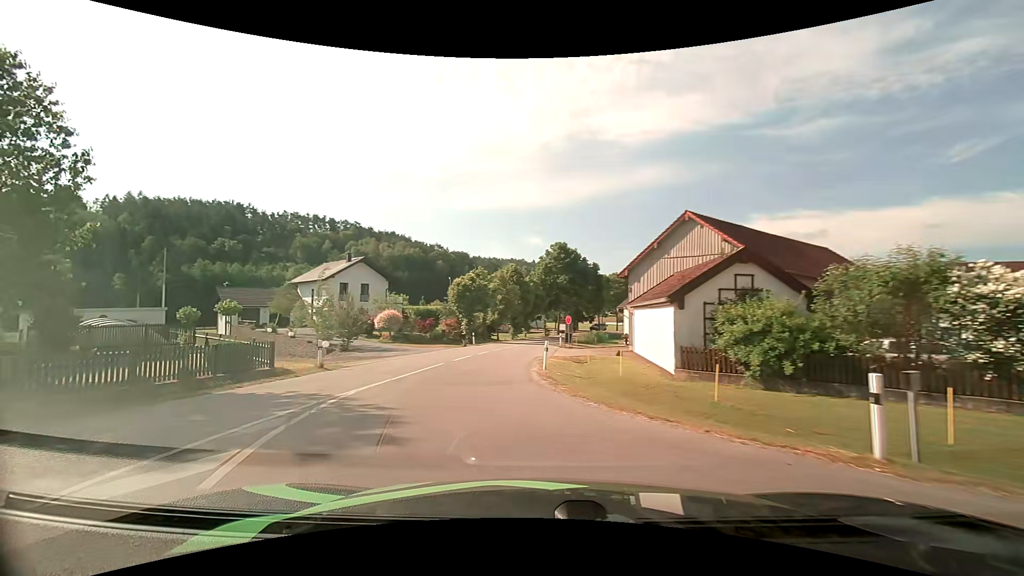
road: tertiary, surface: asphalt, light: Day
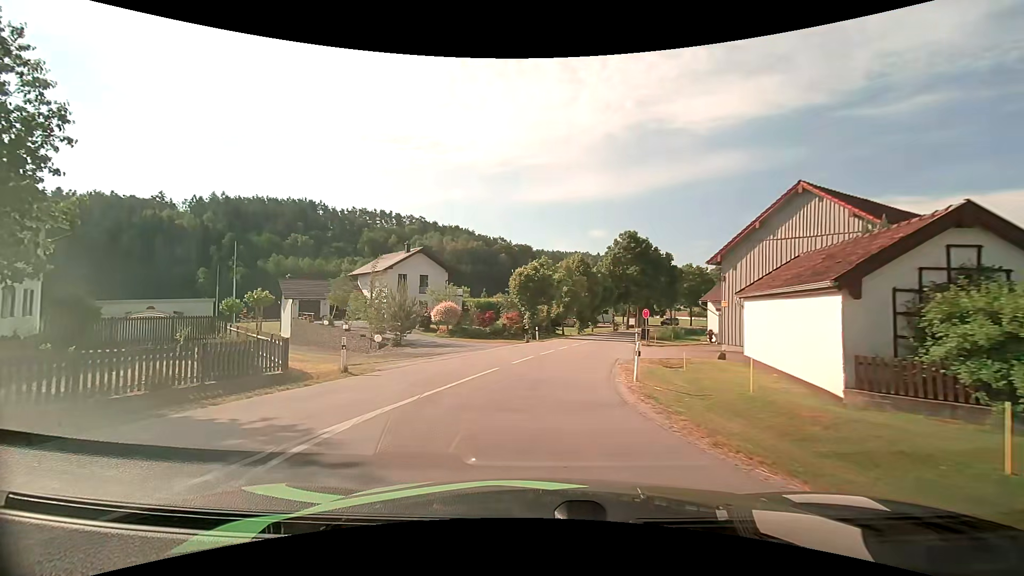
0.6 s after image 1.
(-0.3, +4.0) m; -7°
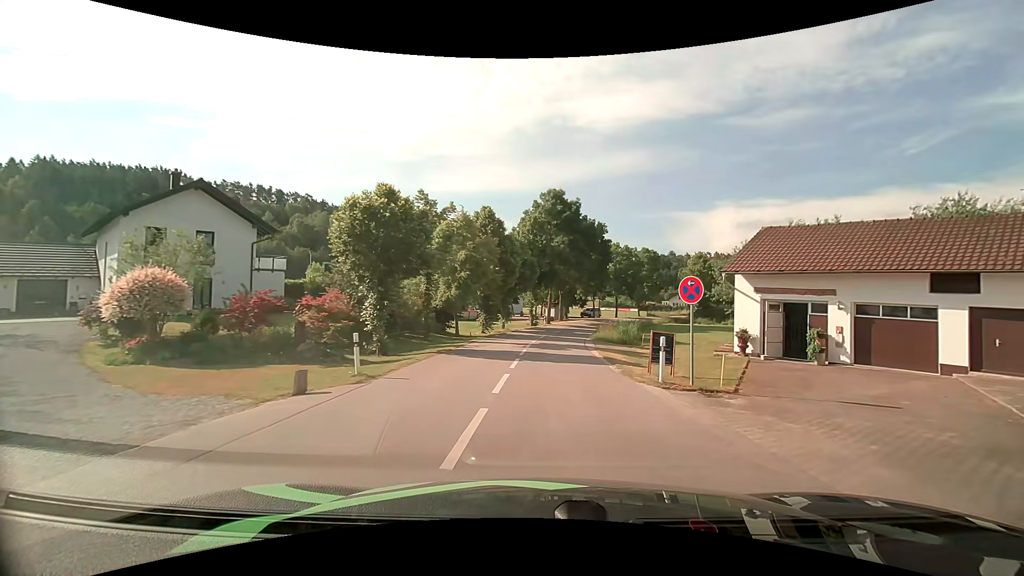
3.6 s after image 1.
(+1.4, +24.0) m; +10°
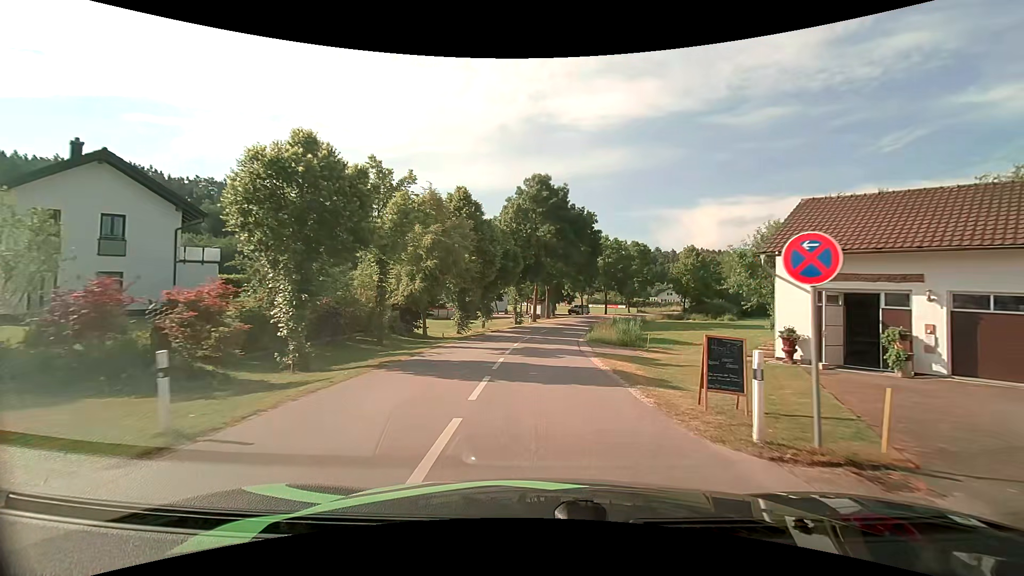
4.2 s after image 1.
(+0.1, +5.5) m; +2°
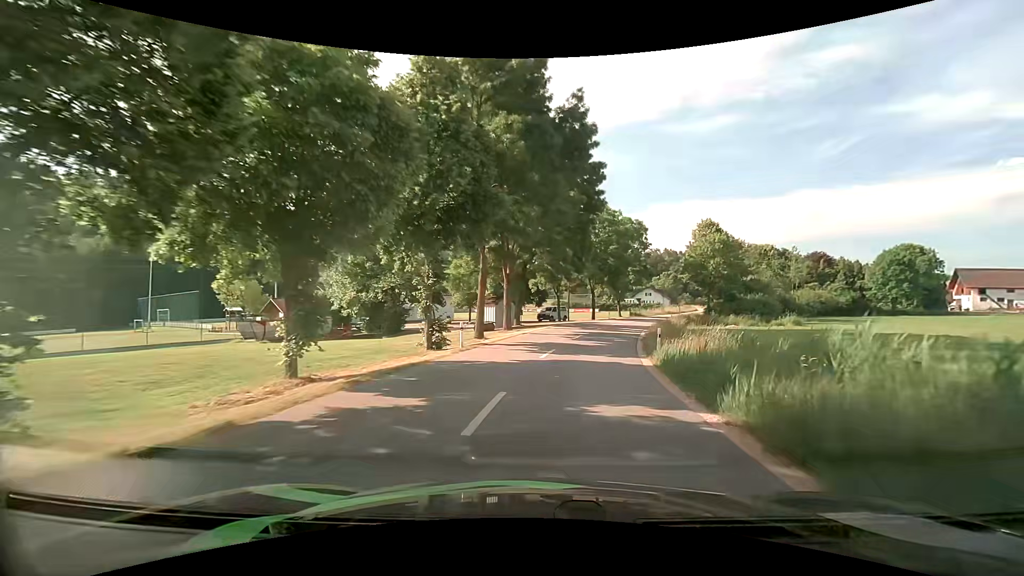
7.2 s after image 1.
(+0.4, +29.4) m; +5°
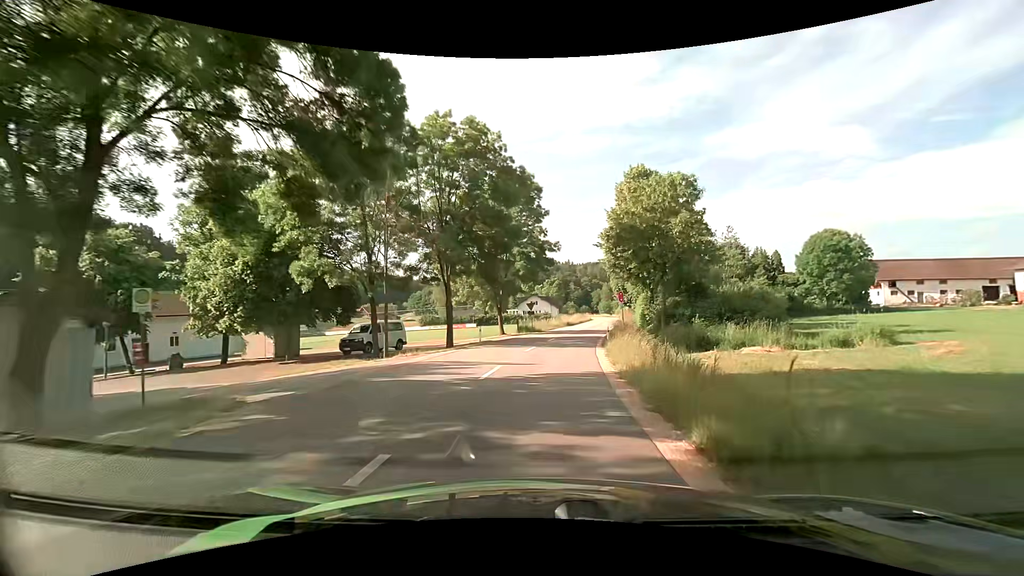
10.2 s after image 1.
(+4.3, +30.1) m; +13°
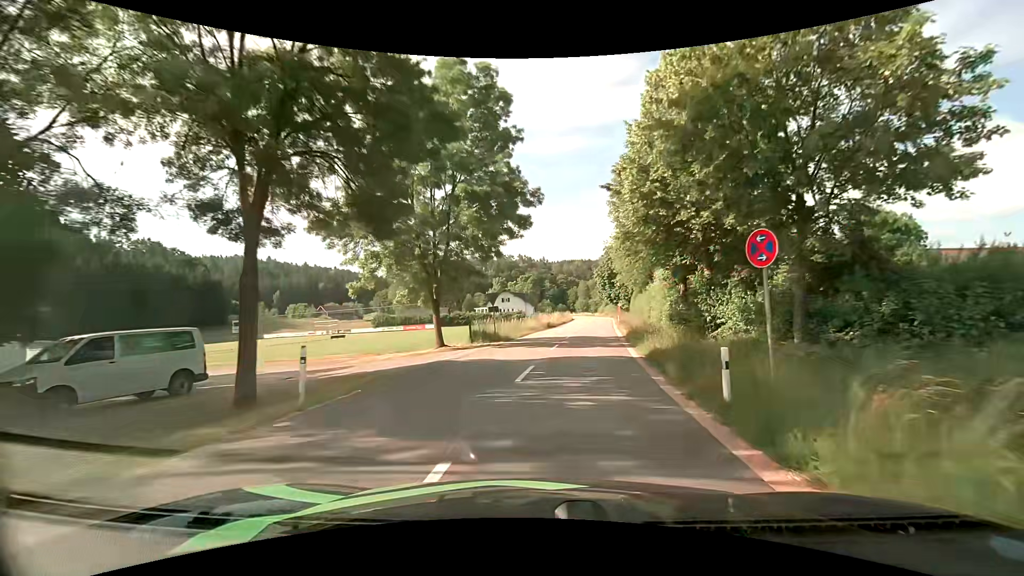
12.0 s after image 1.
(+0.2, +18.3) m; +3°
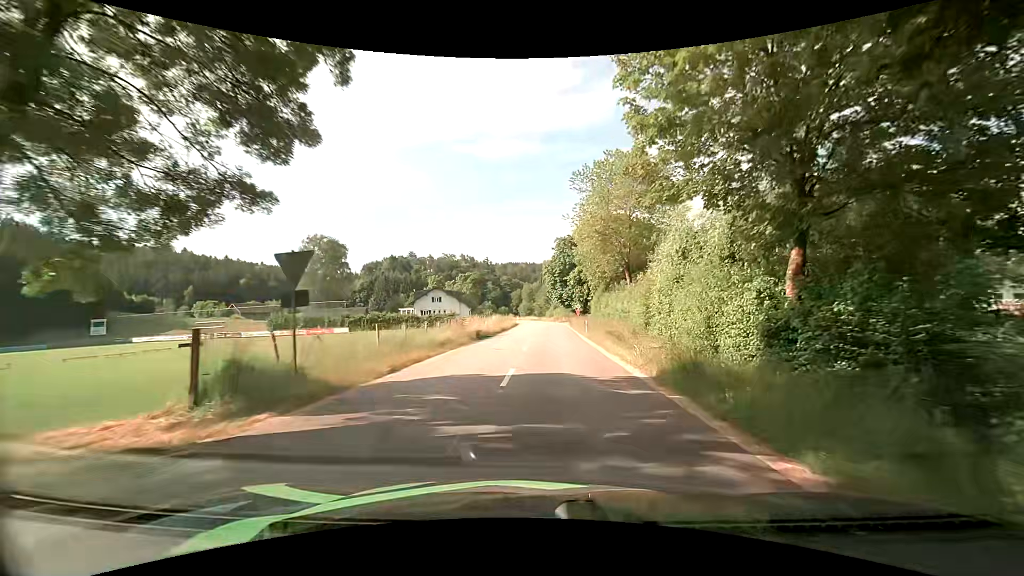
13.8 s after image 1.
(+0.8, +18.6) m; +6°
(0, +10) (+1, +20) (+1, +30) (+1, +40) (+1, +50) (+1, +60) (+1, +70) (+1, +80) (0, +90) (-1, +100) m
